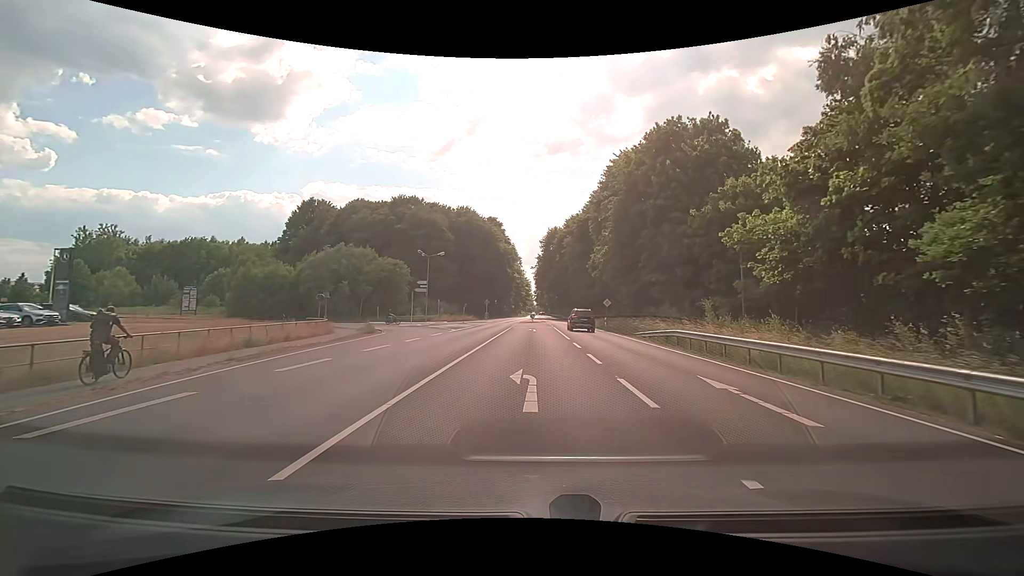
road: primary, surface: asphalt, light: Day
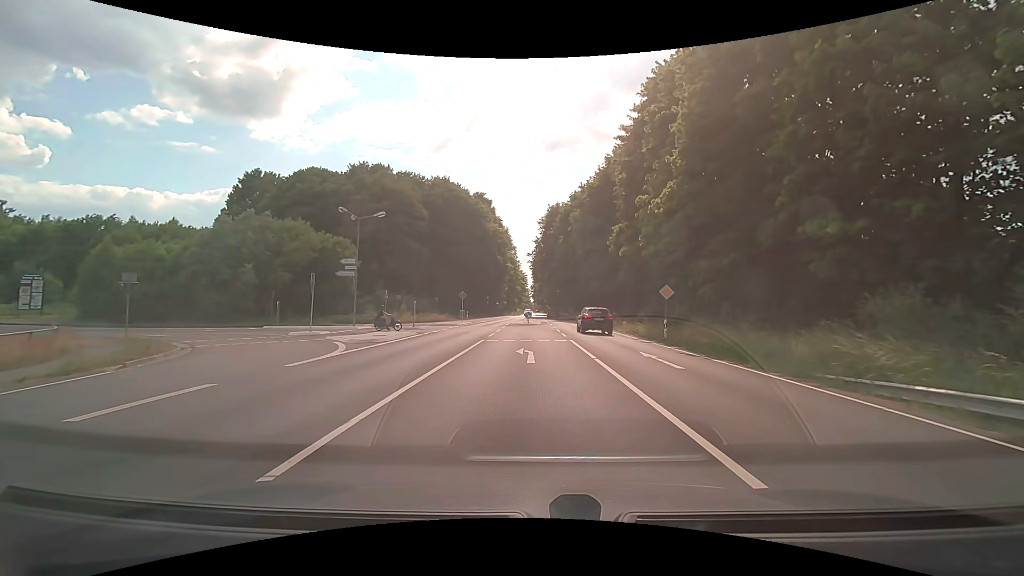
(+0.3, +22.9) m; +1°
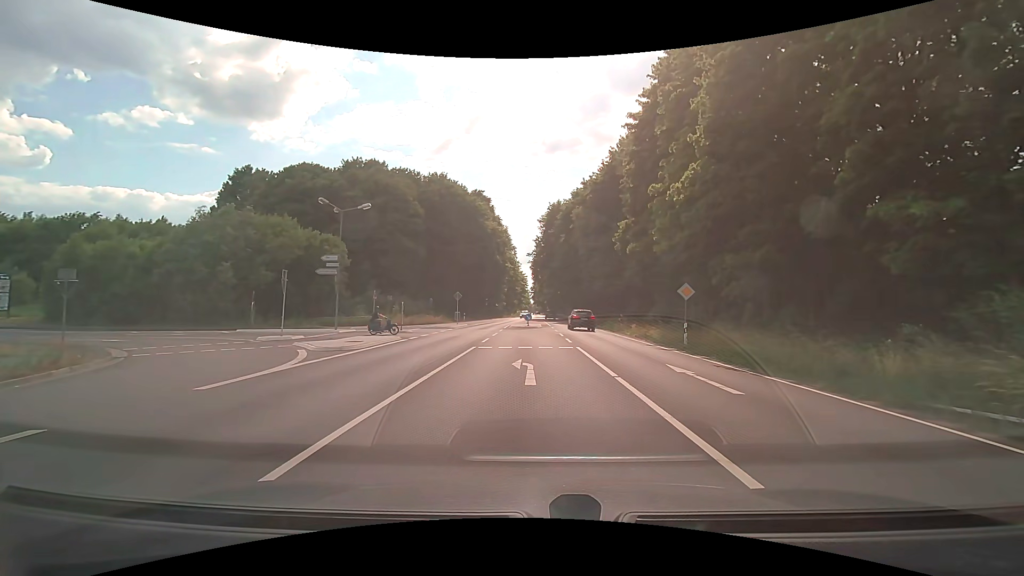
(0.0, +3.3) m; 0°
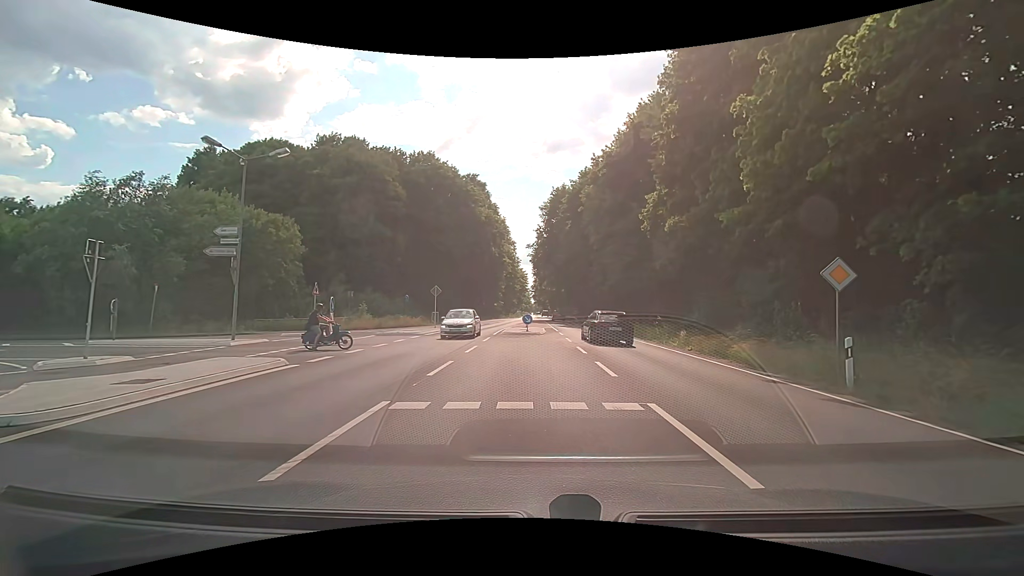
(0.0, +11.4) m; -1°
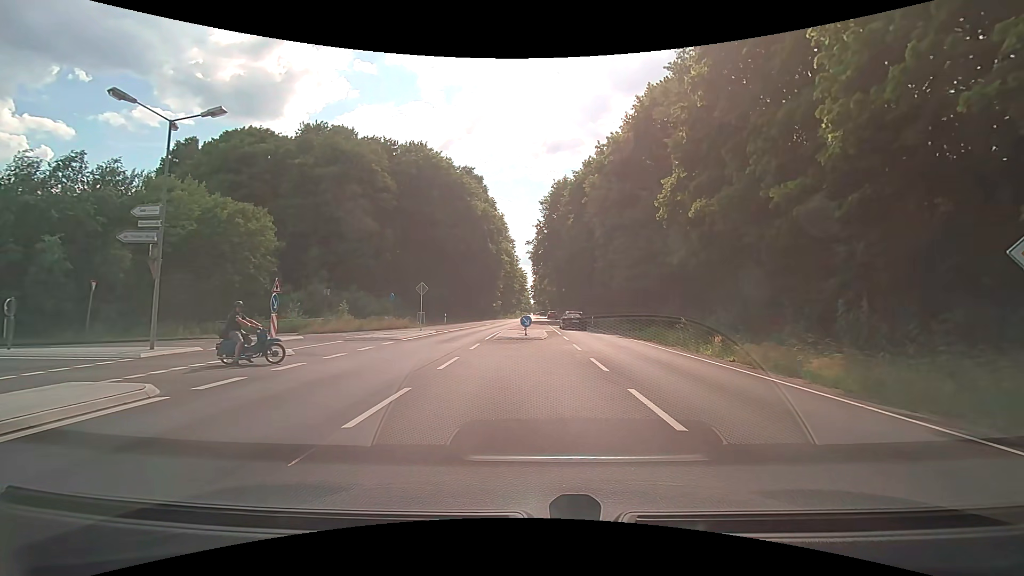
(+0.1, +4.6) m; +1°
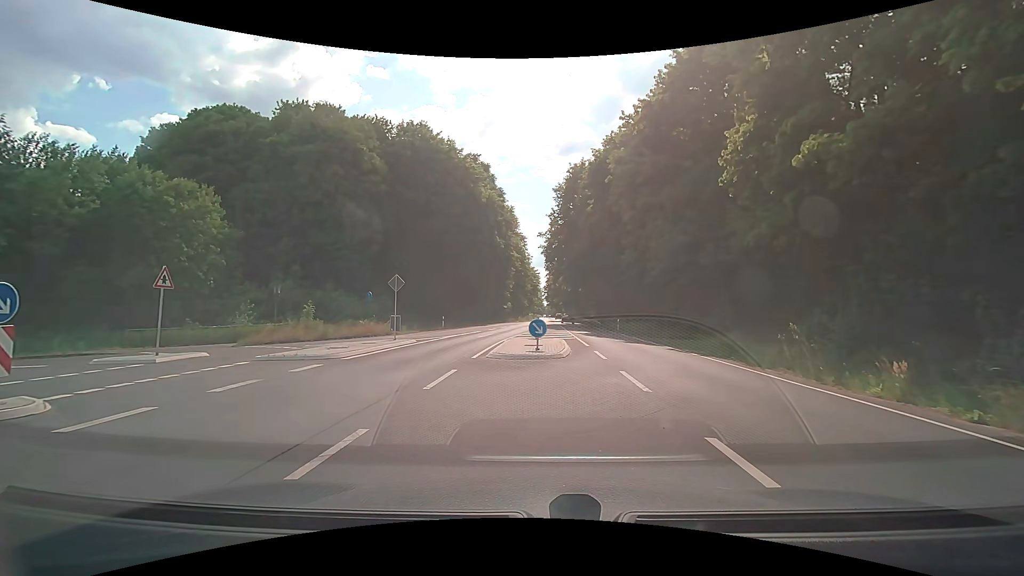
(-0.1, +9.0) m; -2°
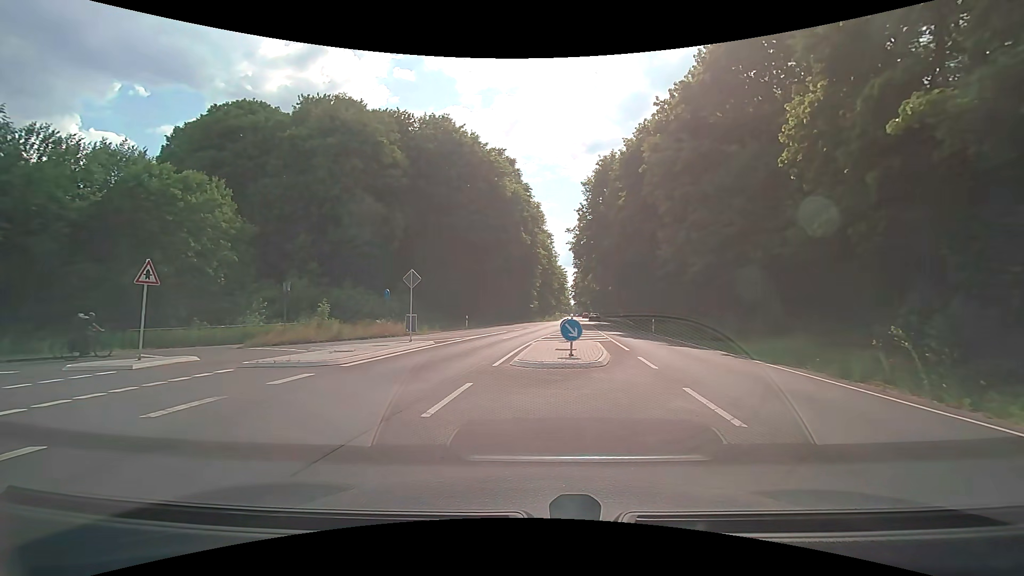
(-0.1, +2.5) m; -3°
